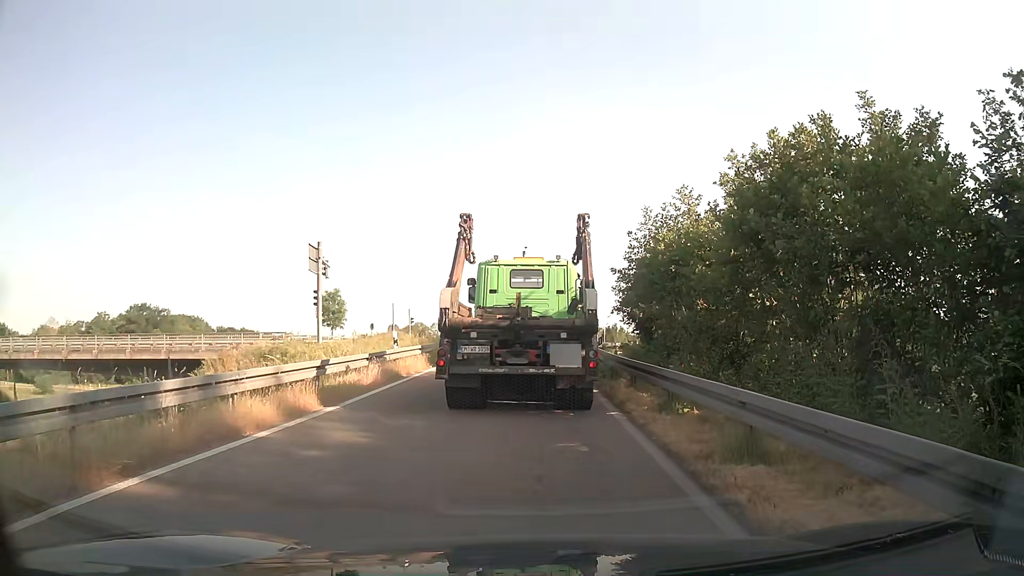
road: trunk_link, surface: asphalt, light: Day
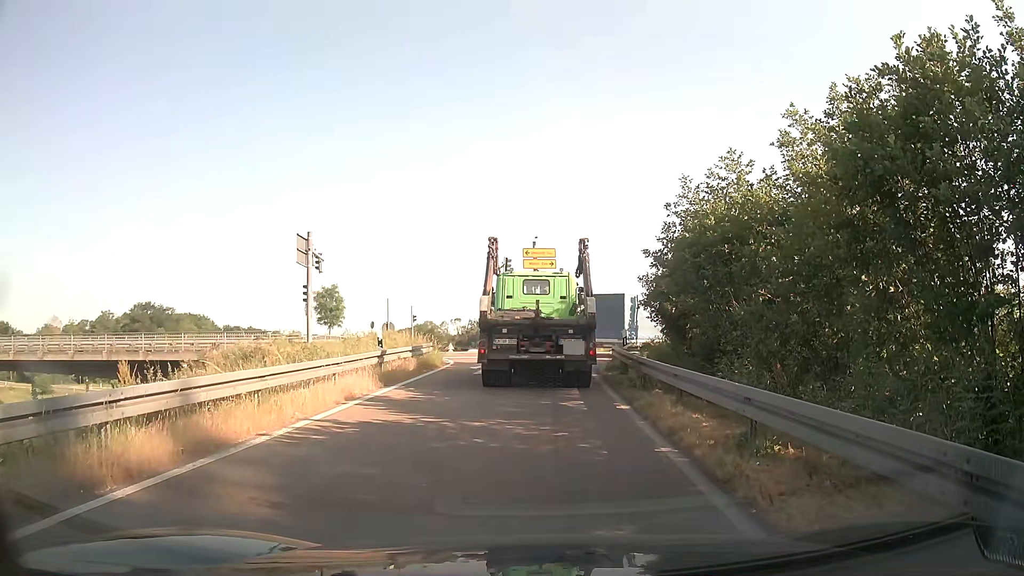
(0.0, +3.4) m; 0°
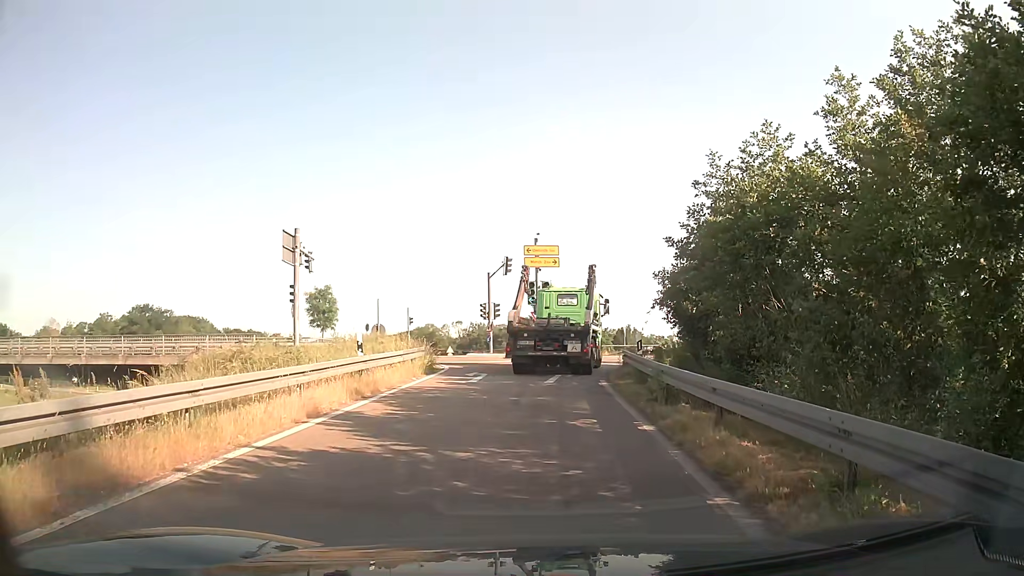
(0.0, +2.6) m; -2°
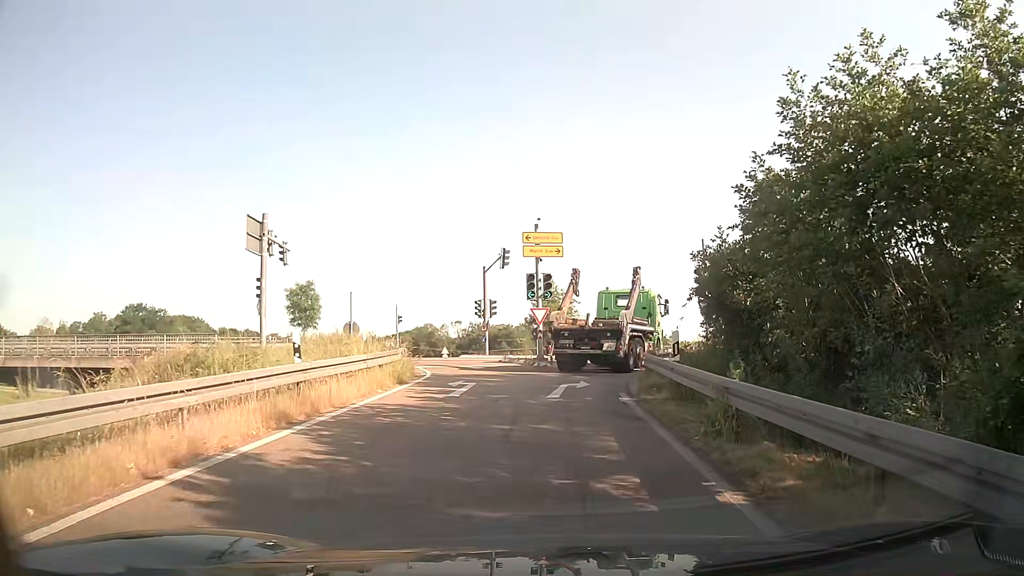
(+0.1, +4.5) m; +1°
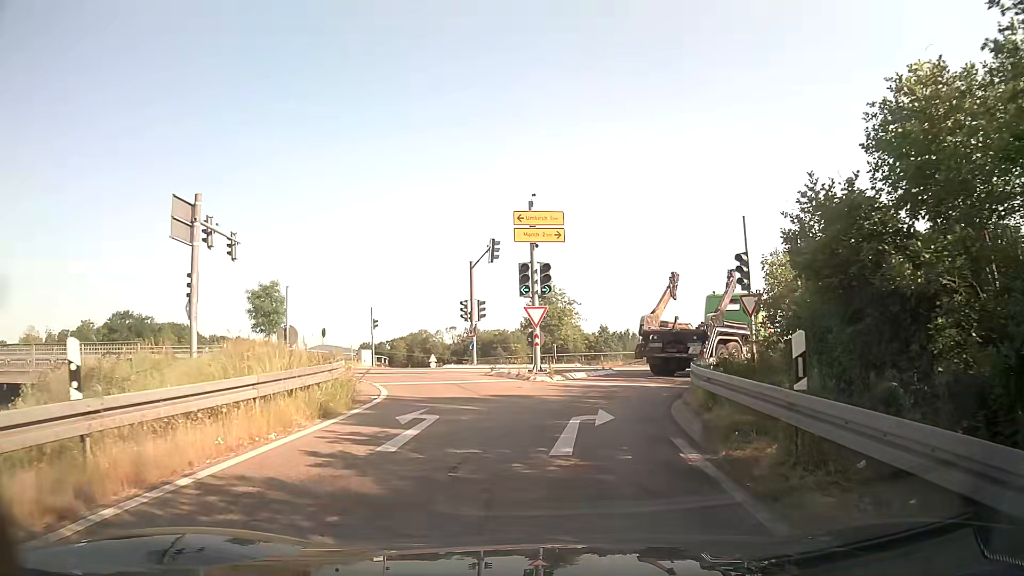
(0.0, +6.3) m; 0°
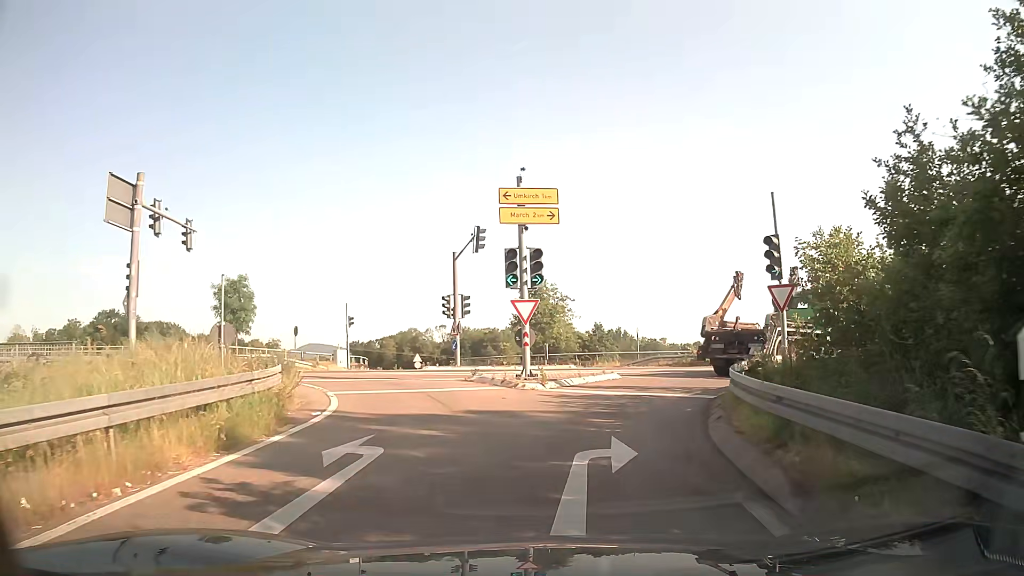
(+0.1, +3.6) m; +1°
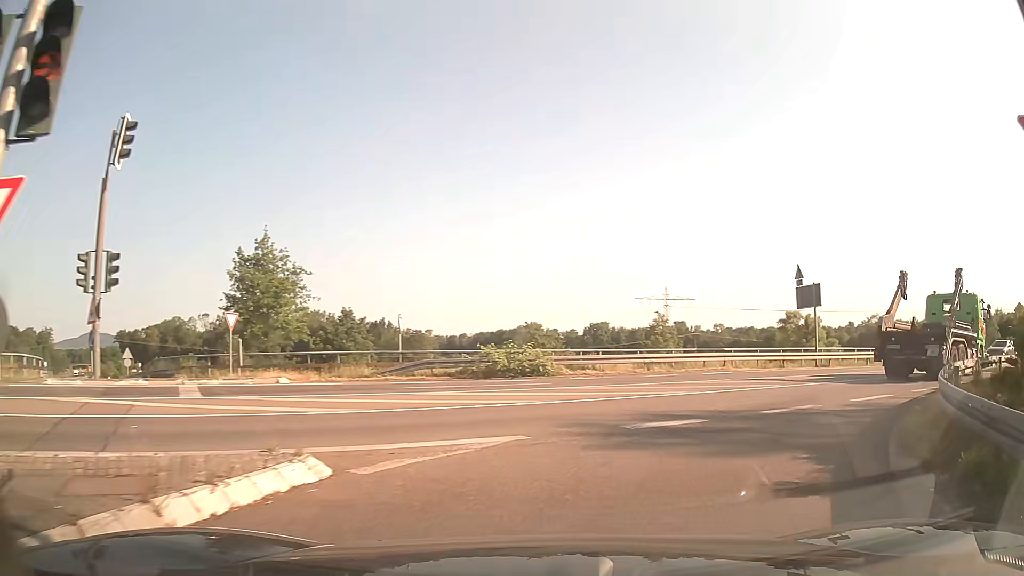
(+1.9, +14.9) m; +20°
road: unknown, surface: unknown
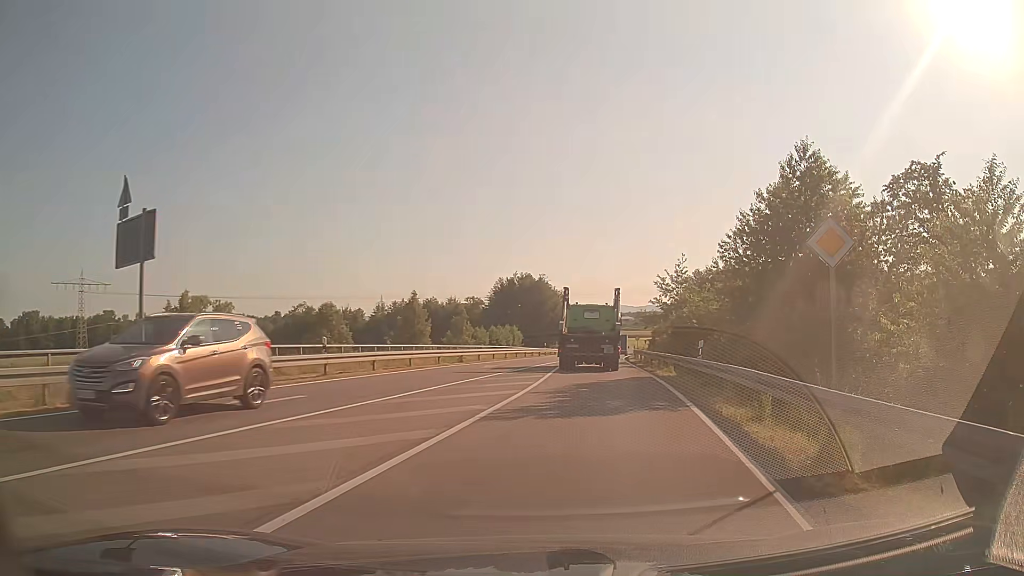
(+8.8, +17.0) m; +49°
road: secondary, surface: asphalt
